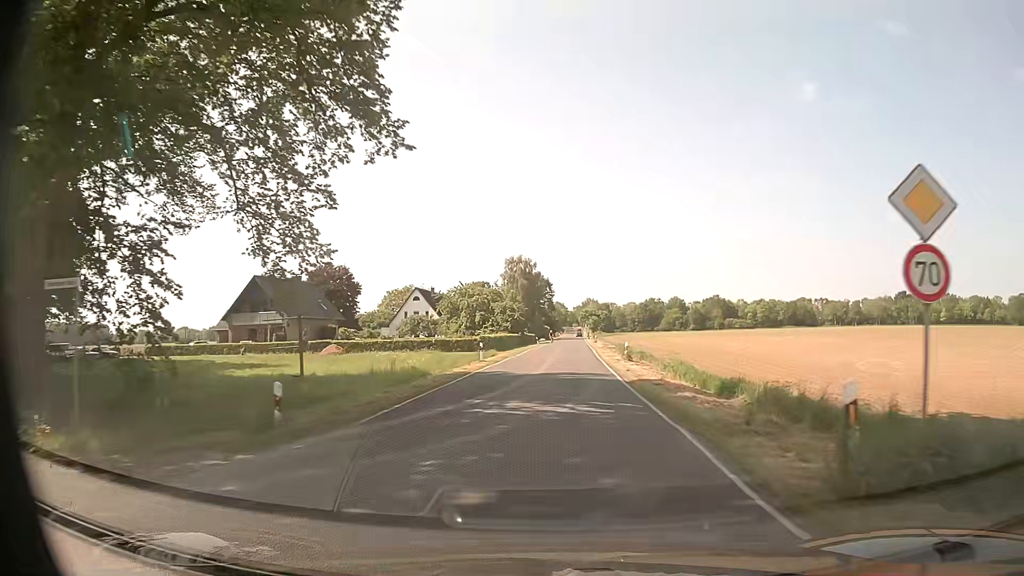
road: secondary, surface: asphalt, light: Day
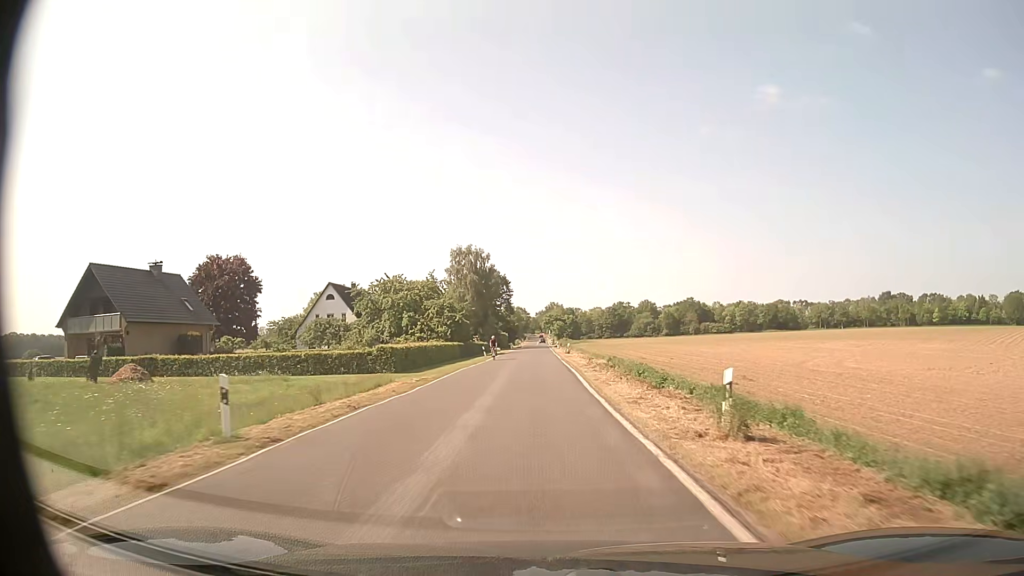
(+0.9, +26.1) m; +3°
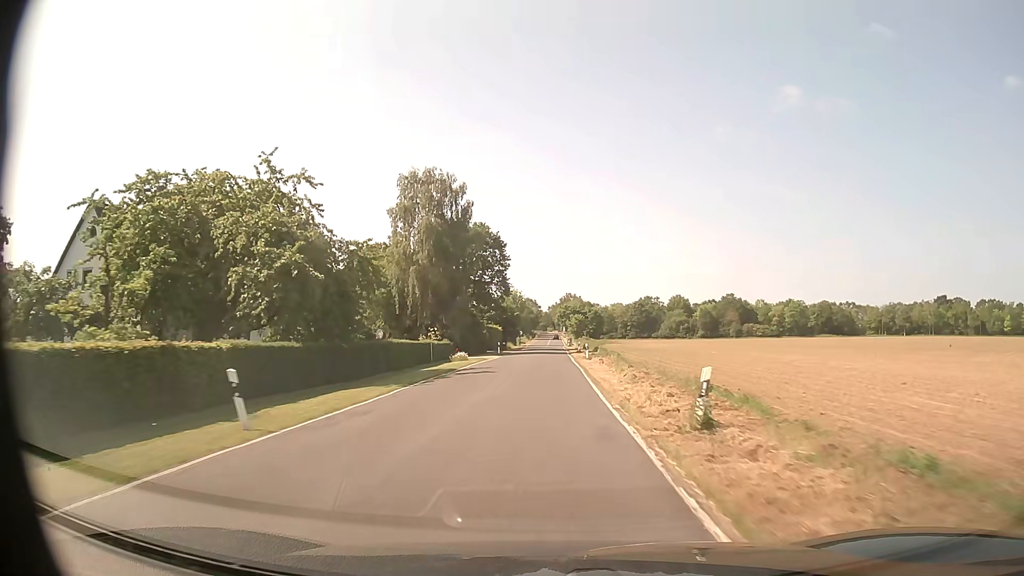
(-0.2, +49.0) m; -1°
(0, +10) (0, +20) (0, +30) (0, +40) (0, +50) (0, +60) (+1, +70) (+1, +80) (+1, +90) (+1, +100) m
